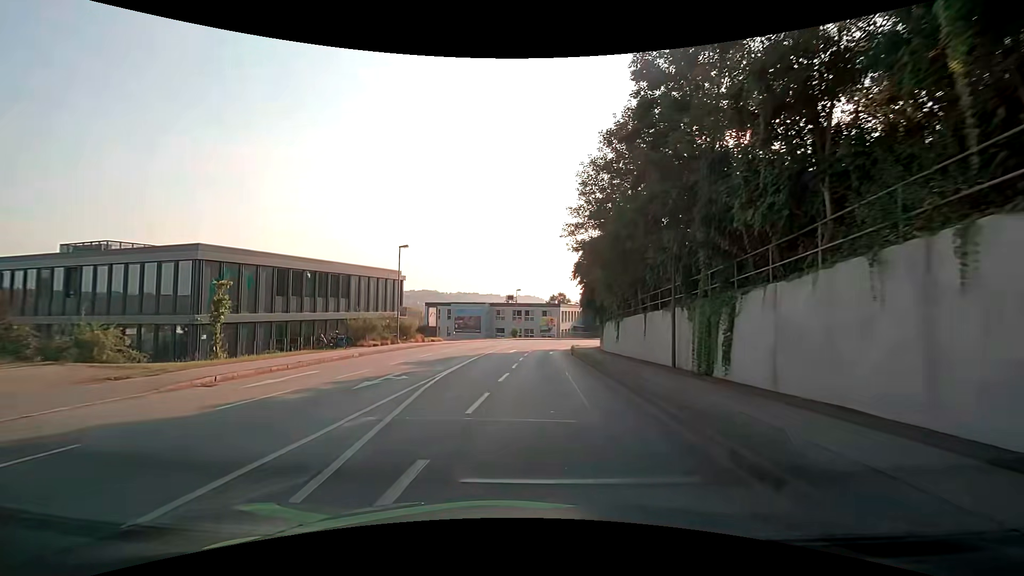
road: tertiary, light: Day
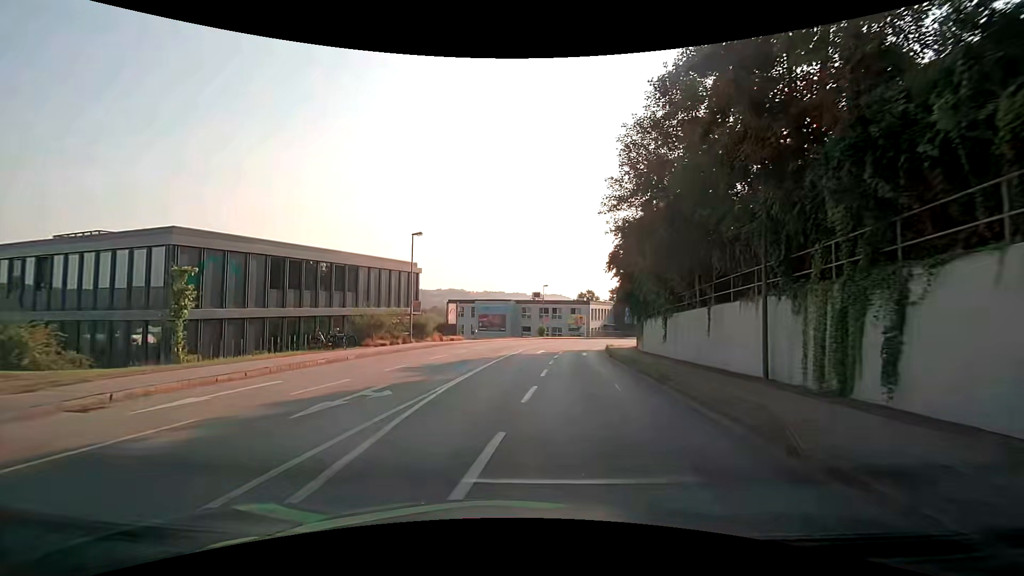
(0.0, +4.8) m; -3°
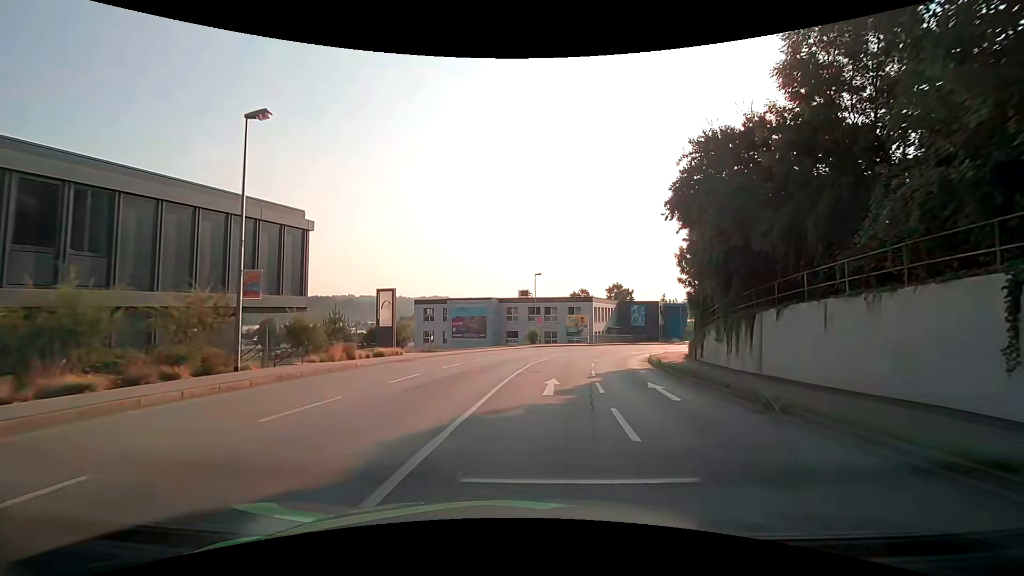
(-0.2, +20.9) m; +2°
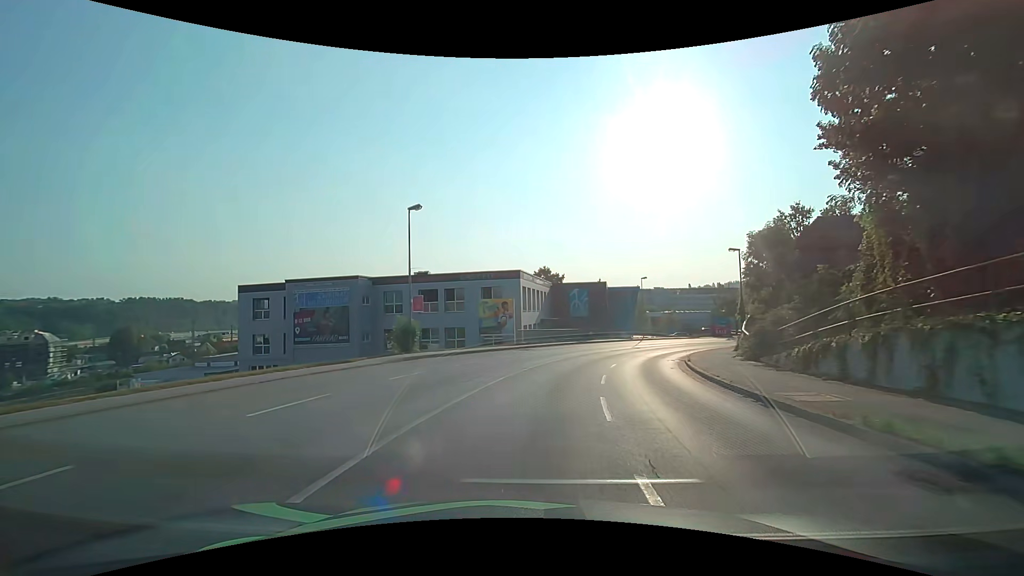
(+2.6, +28.4) m; +9°
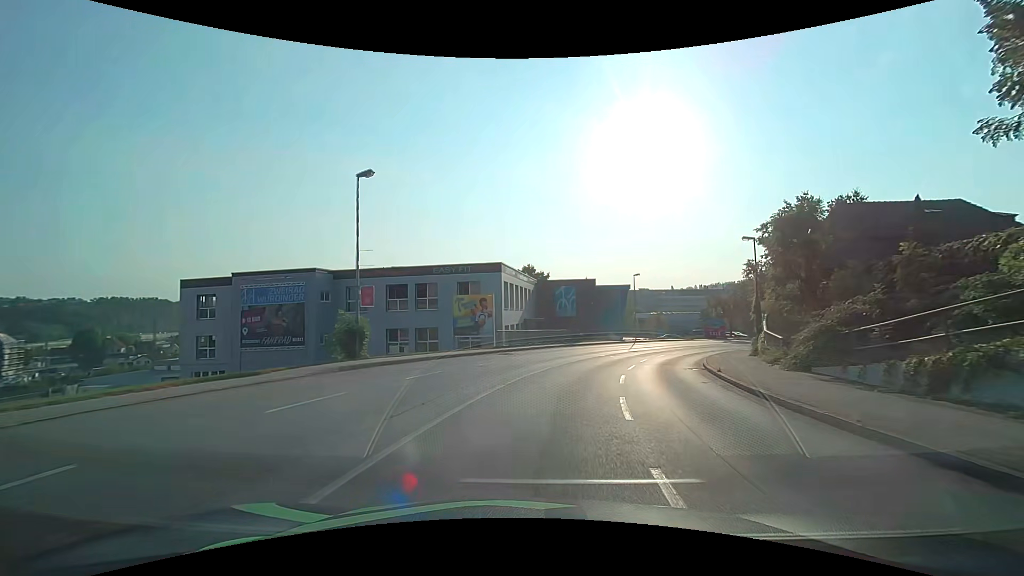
(+0.1, +5.7) m; +2°
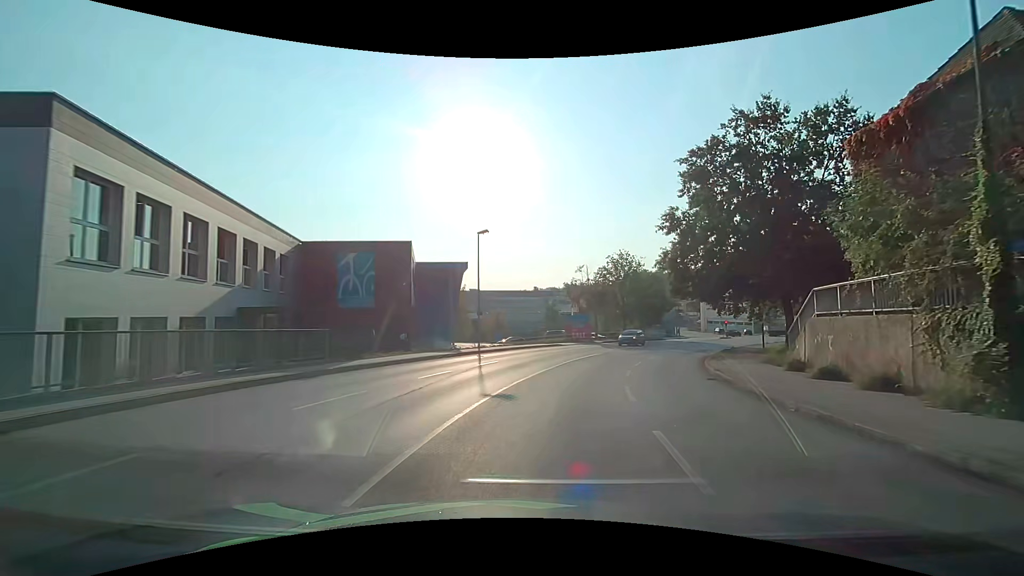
(+4.4, +27.4) m; +20°
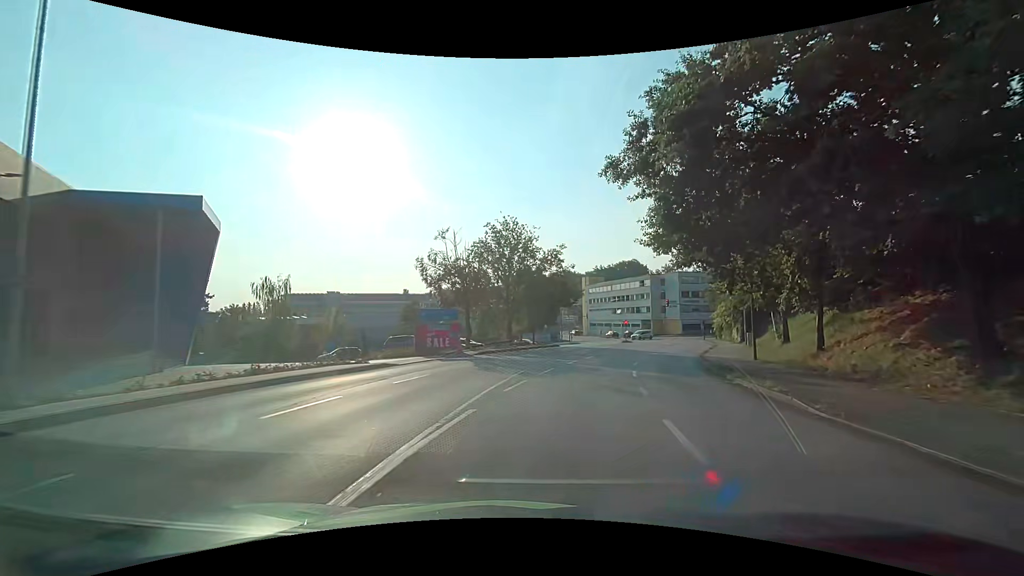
(+2.9, +23.1) m; +14°
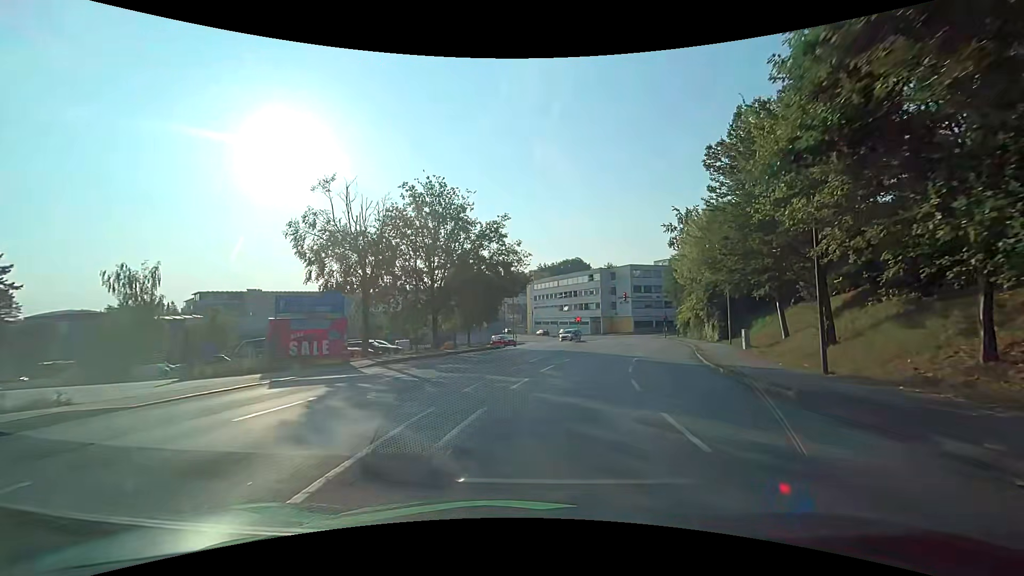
(+0.6, +11.5) m; +6°
